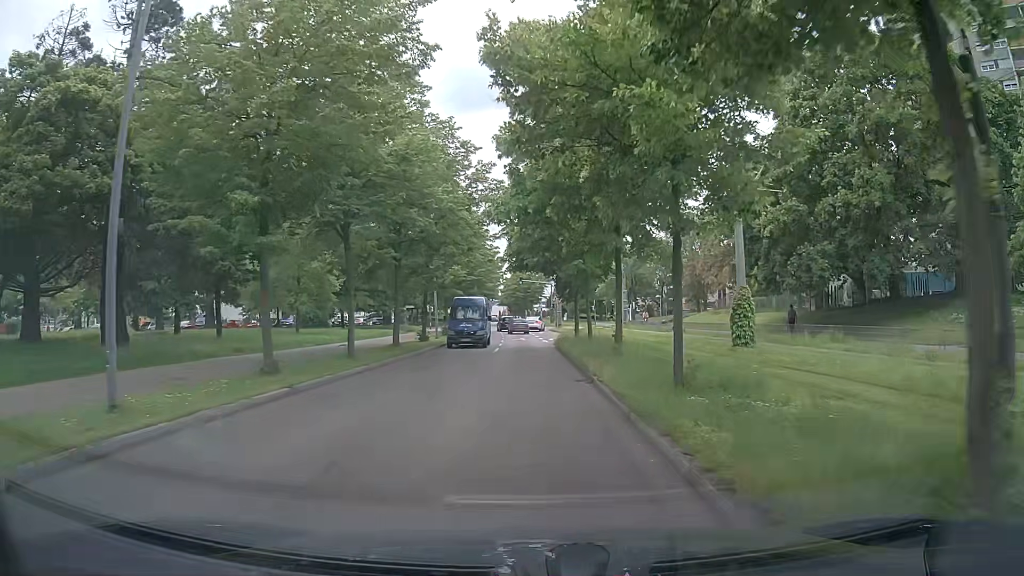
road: residential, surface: asphalt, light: Day
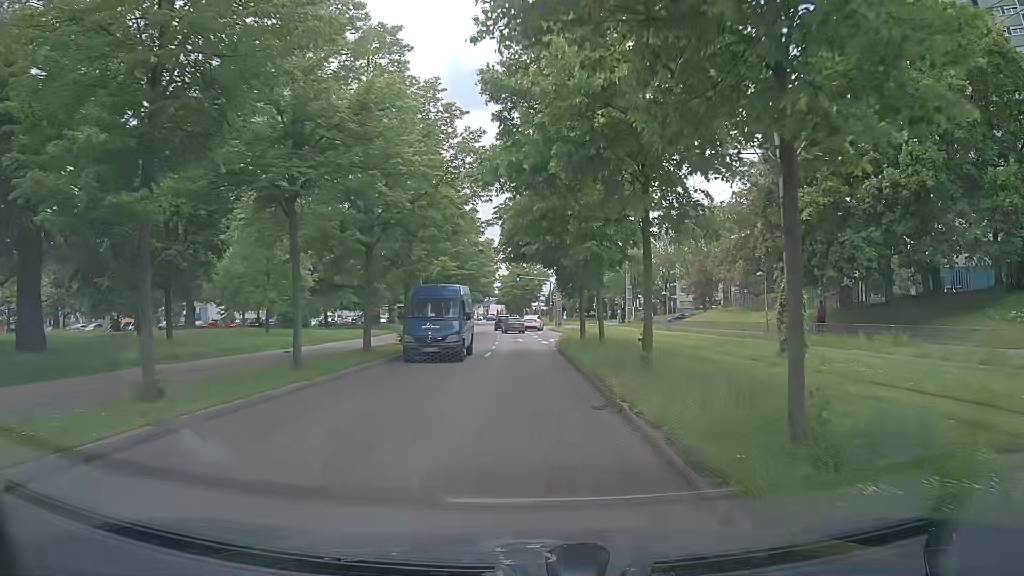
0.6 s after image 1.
(0.0, +4.7) m; +1°
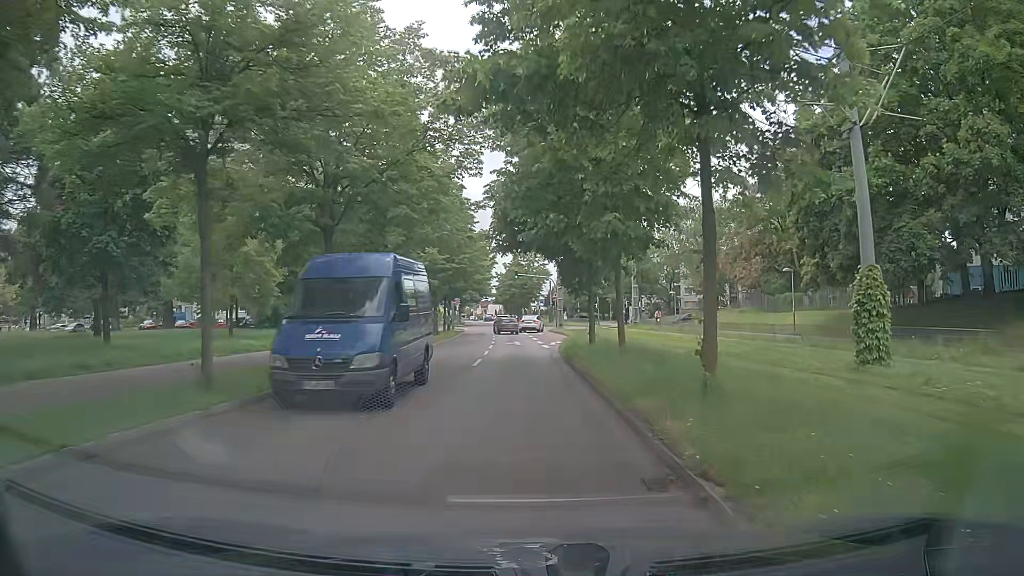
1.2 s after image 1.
(0.0, +4.7) m; 0°
